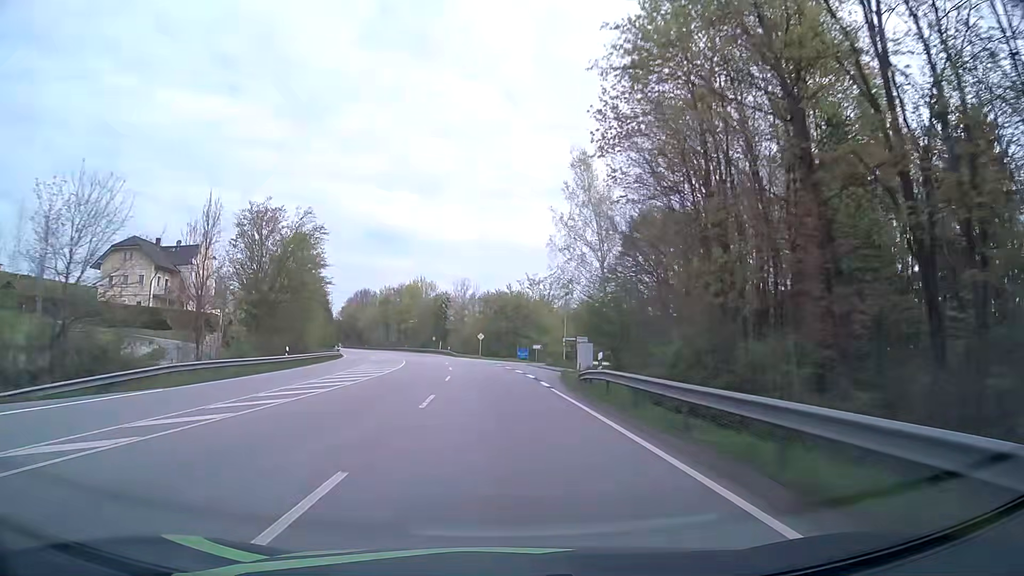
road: primary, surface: asphalt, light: Day
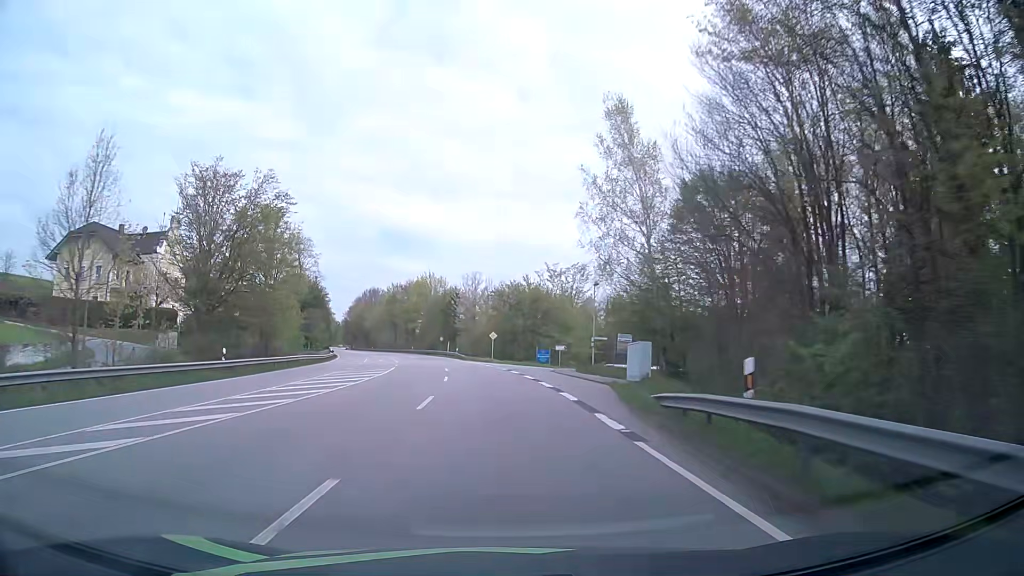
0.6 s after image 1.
(-0.1, +12.5) m; -1°
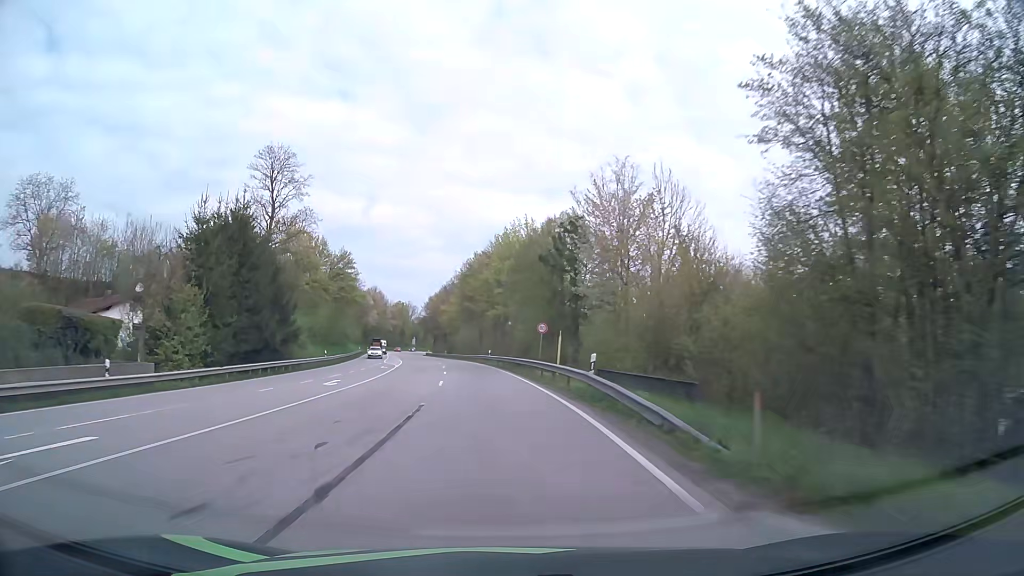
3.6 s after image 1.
(-4.7, +62.3) m; -10°
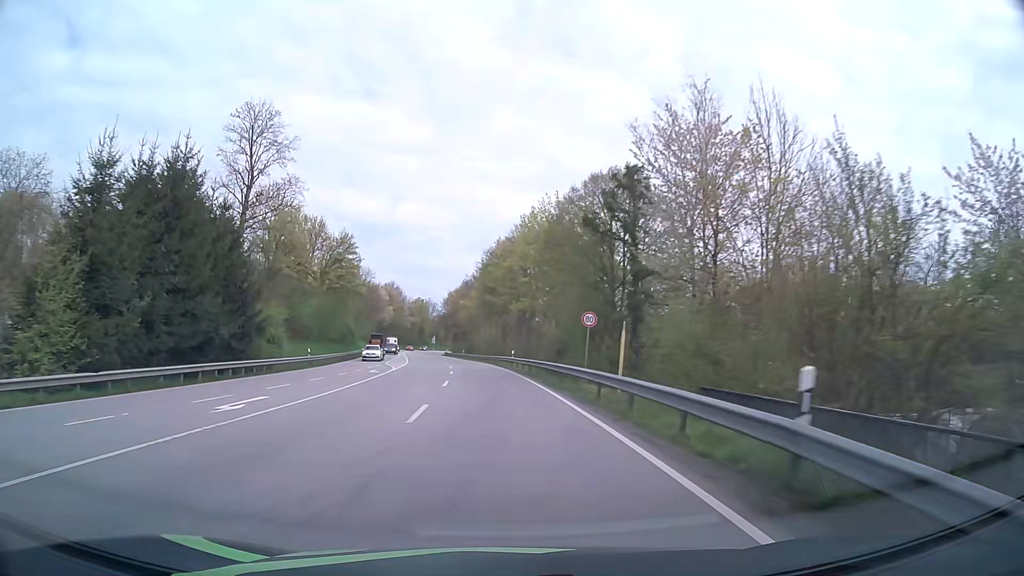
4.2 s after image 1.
(-0.2, +12.5) m; -2°
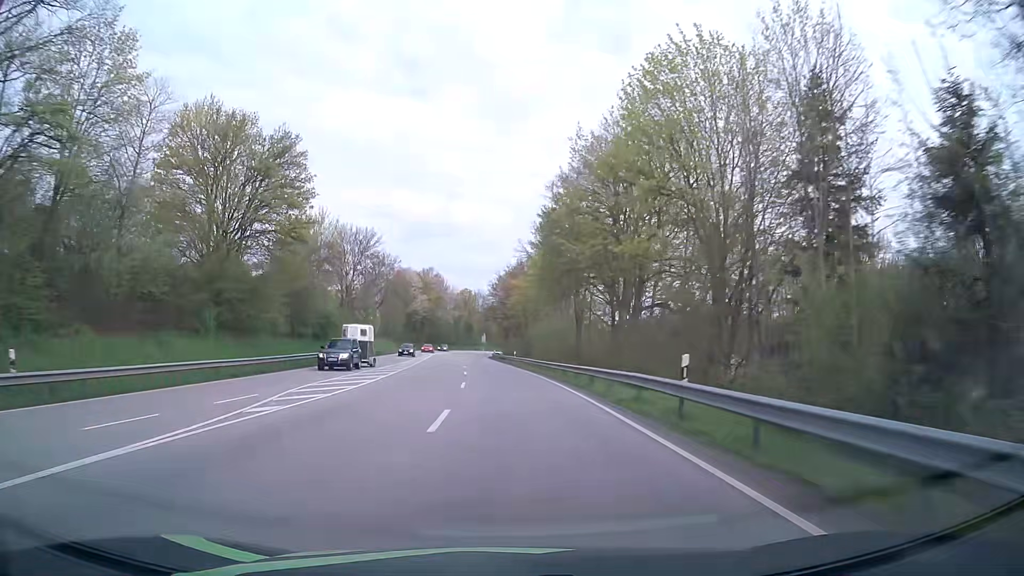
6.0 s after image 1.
(-1.9, +37.6) m; -5°
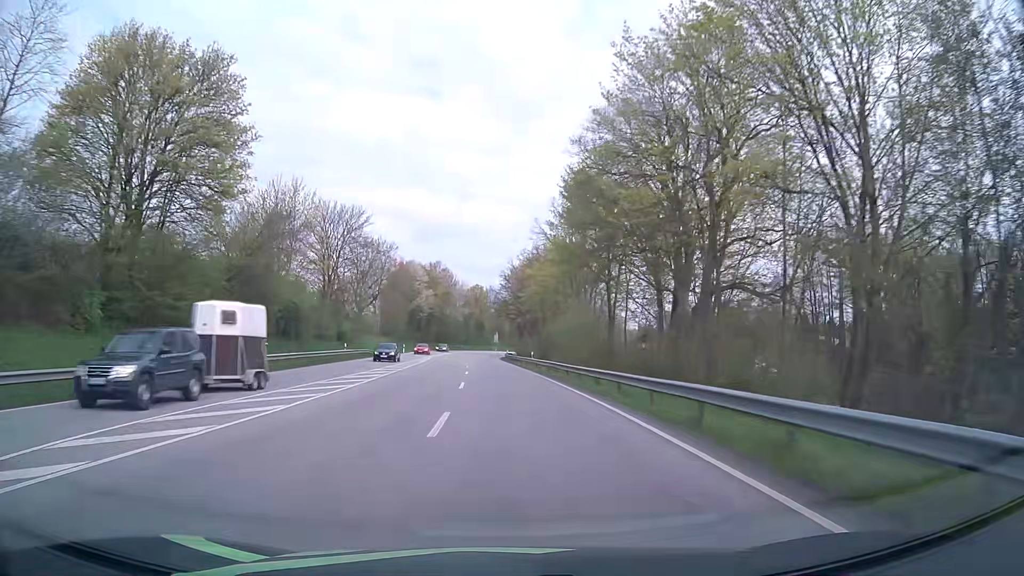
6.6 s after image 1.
(-0.2, +12.6) m; -1°
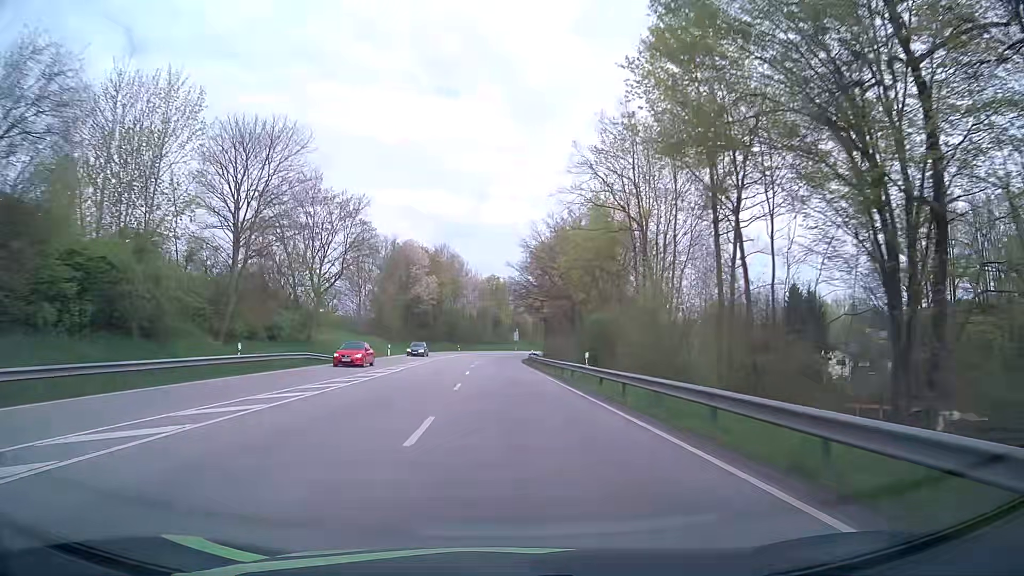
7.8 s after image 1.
(-0.5, +25.1) m; -2°
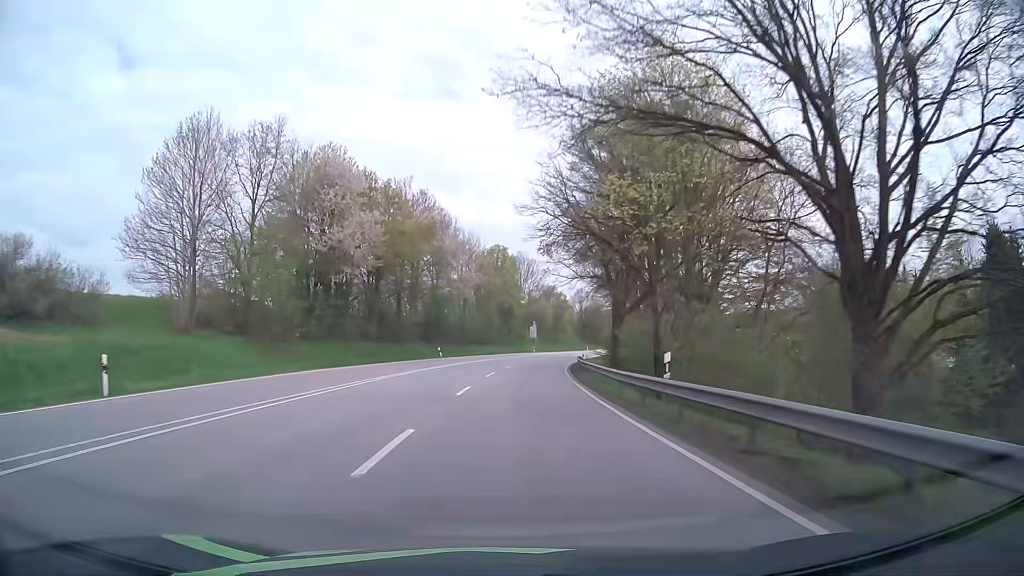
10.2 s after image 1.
(-1.1, +50.2) m; -1°
(0, +10) (0, +20) (+1, +30) (+1, +40) (+2, +50) (+4, +60) (+5, +70) (+7, +80) (+9, +89) (+11, +99) m
